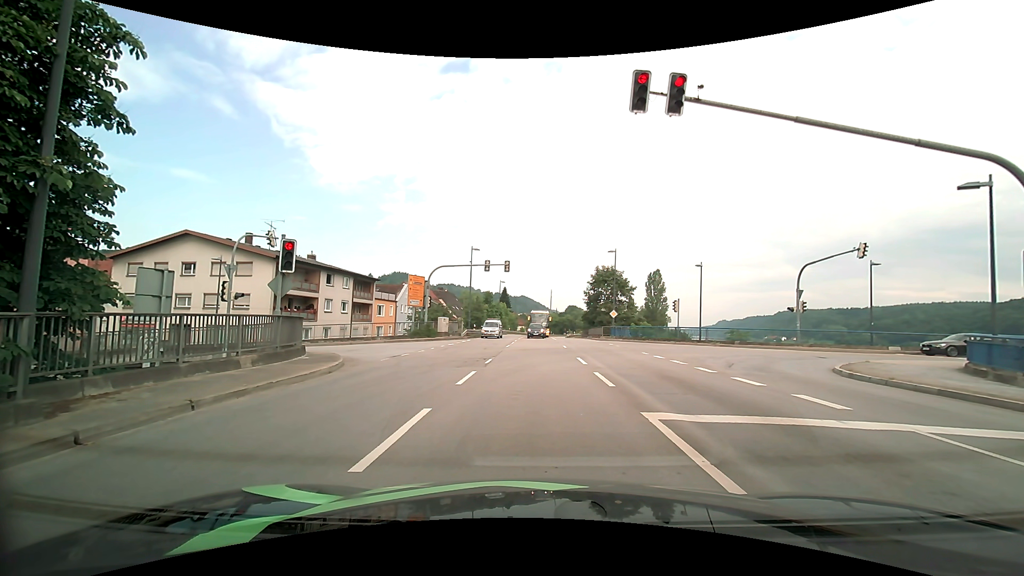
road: primary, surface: asphalt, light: Day
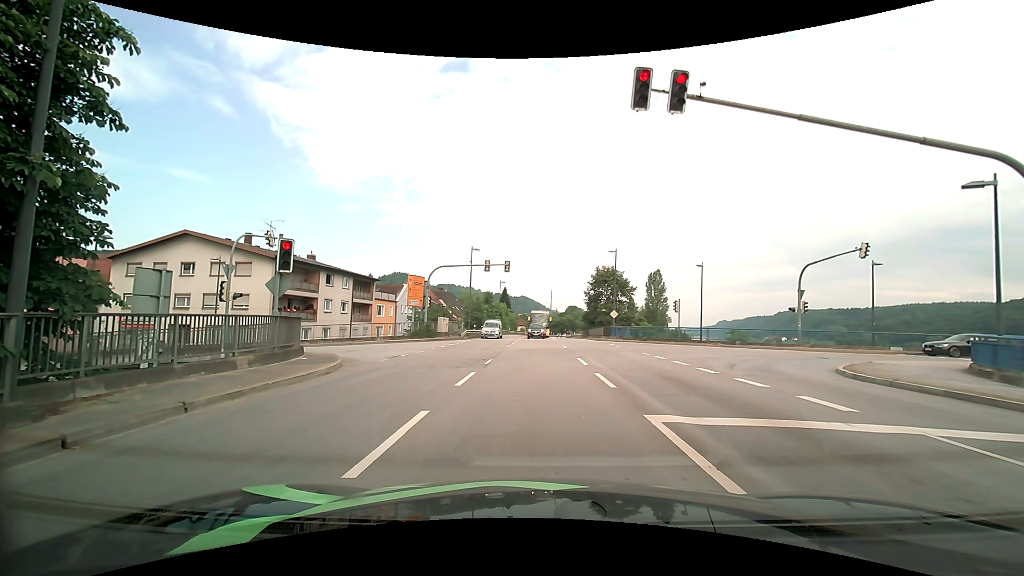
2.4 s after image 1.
(0.0, +0.1) m; 0°
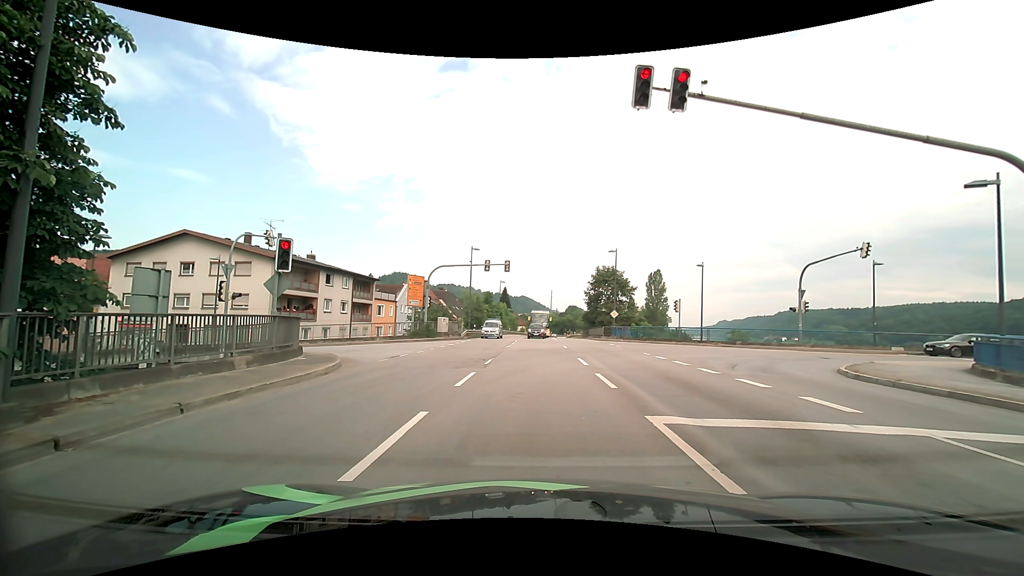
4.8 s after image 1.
(0.0, +0.1) m; 0°
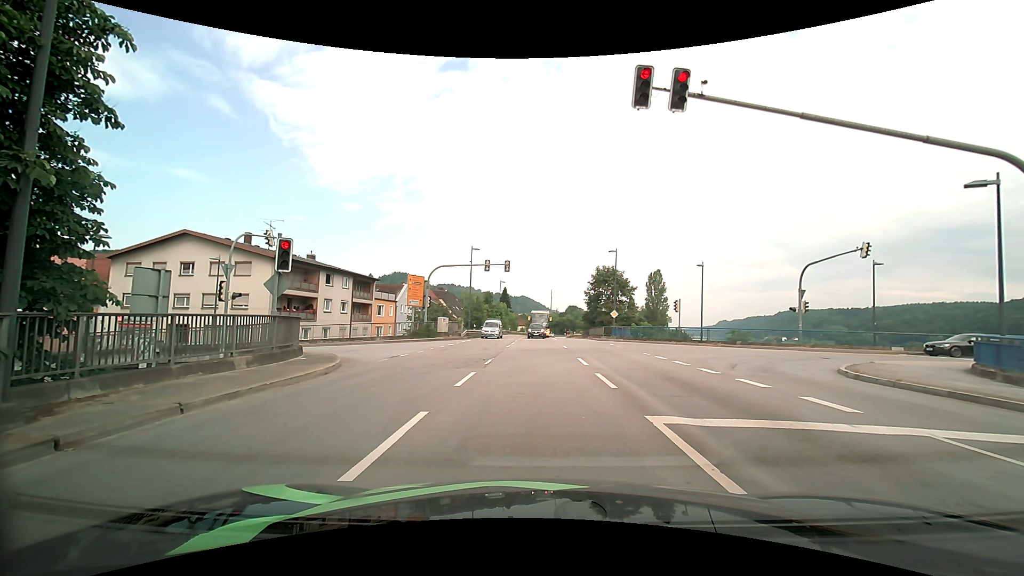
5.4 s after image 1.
(0.0, 0.0) m; 0°
